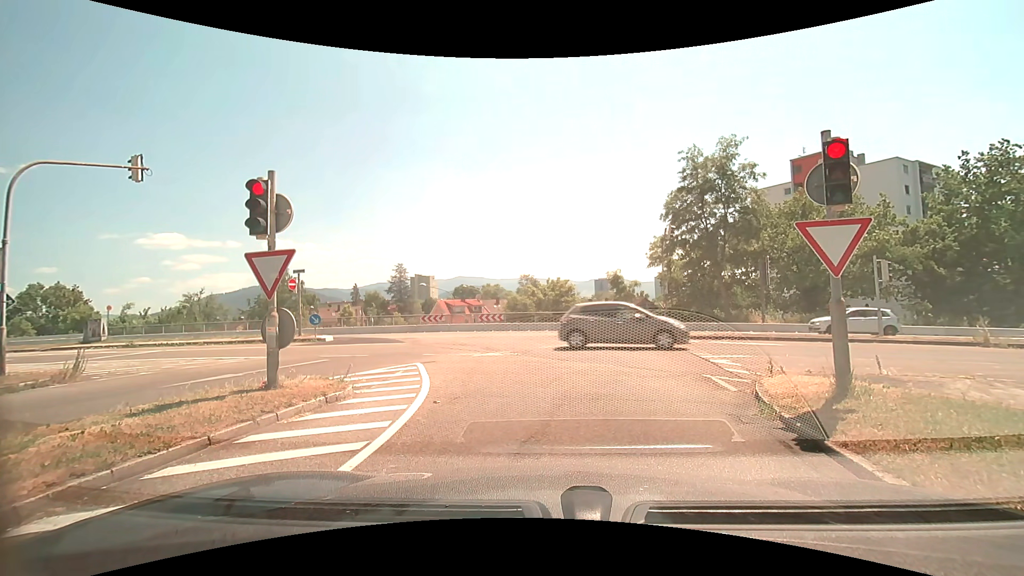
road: trunk_link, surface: asphalt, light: Day
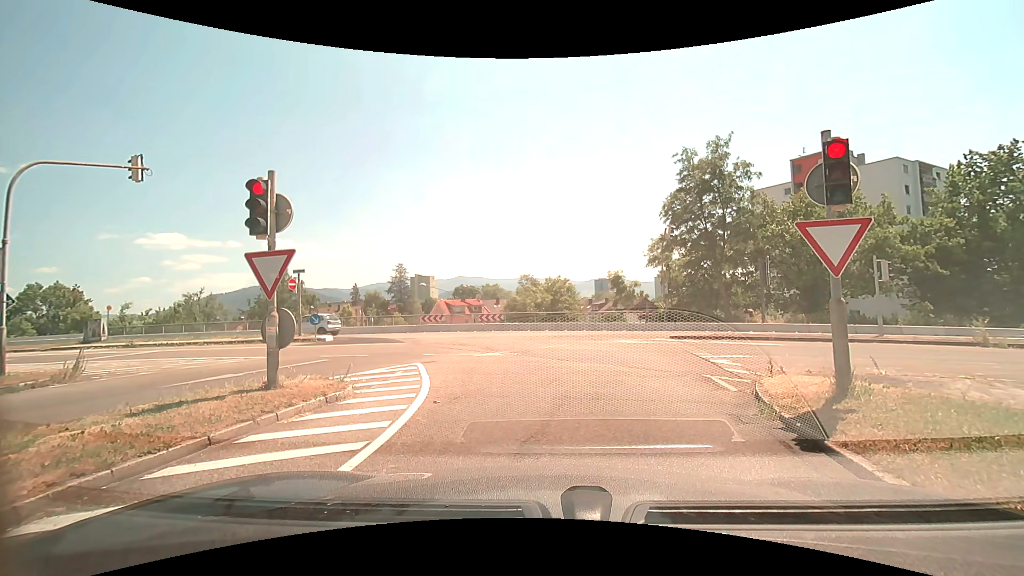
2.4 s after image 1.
(0.0, 0.0) m; 0°
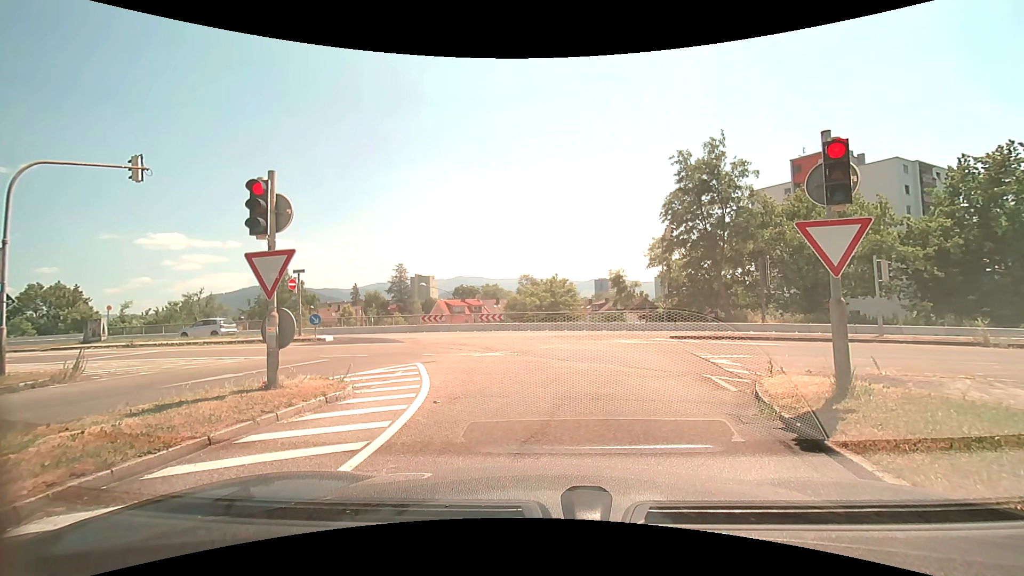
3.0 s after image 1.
(0.0, 0.0) m; 0°
(0, +10) (-2, +20) (-7, +29) (-15, +33) (-25, +35) (-35, +37) (-45, +38) (-55, +39) (-65, +40) (-75, +42) m
